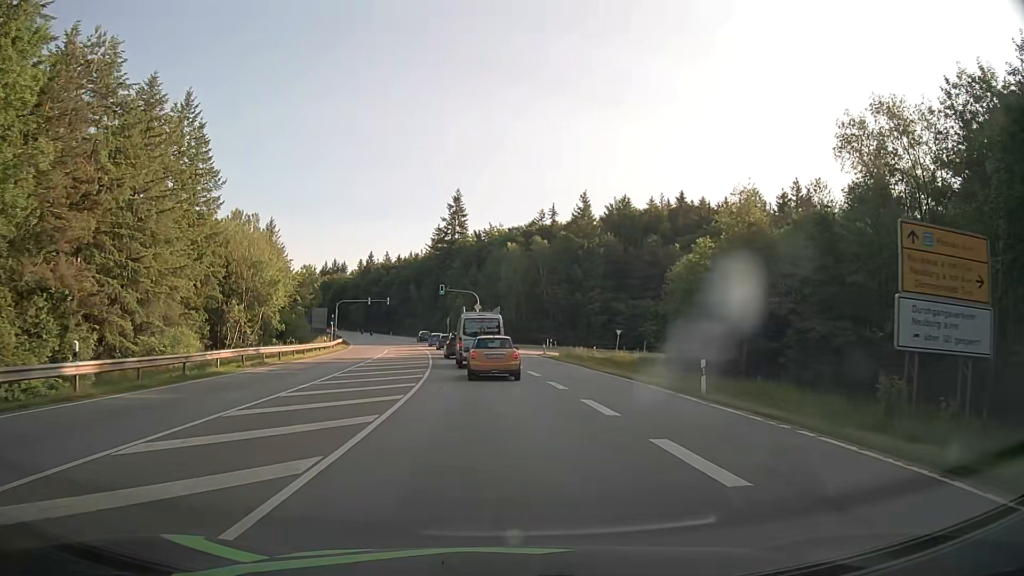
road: secondary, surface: asphalt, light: Day
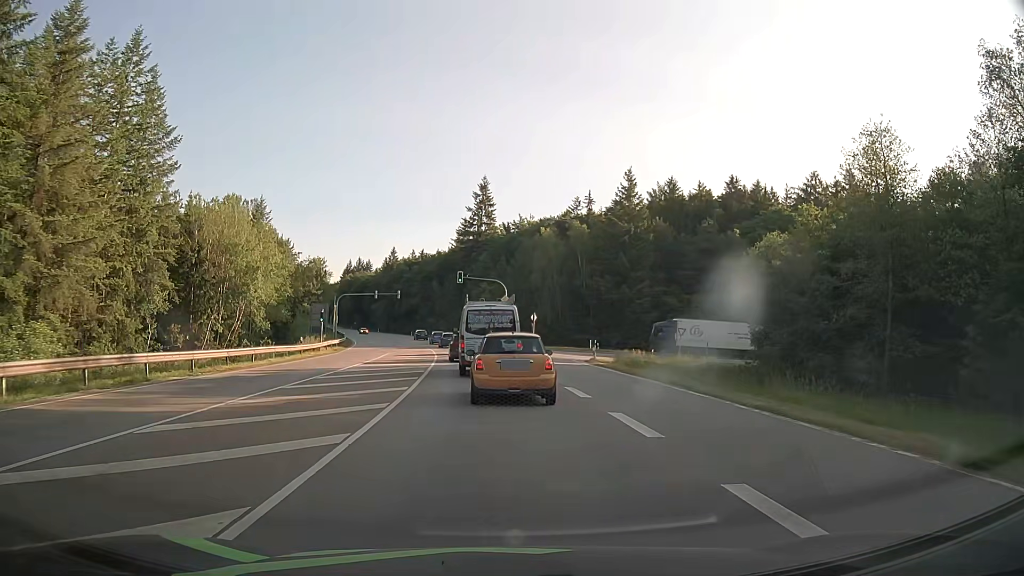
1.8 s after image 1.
(-0.4, +14.8) m; -3°
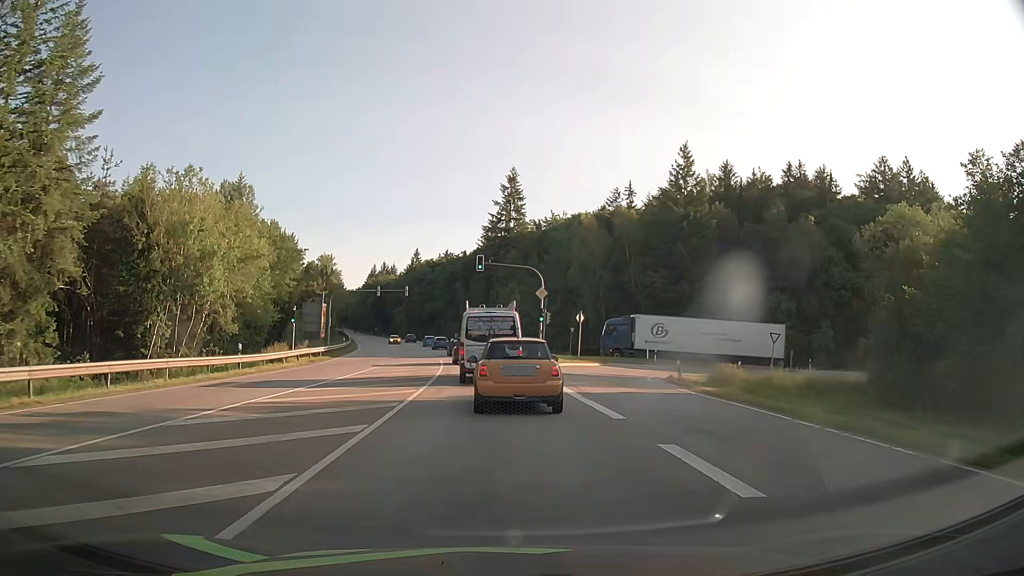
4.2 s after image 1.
(-0.3, +15.2) m; -2°
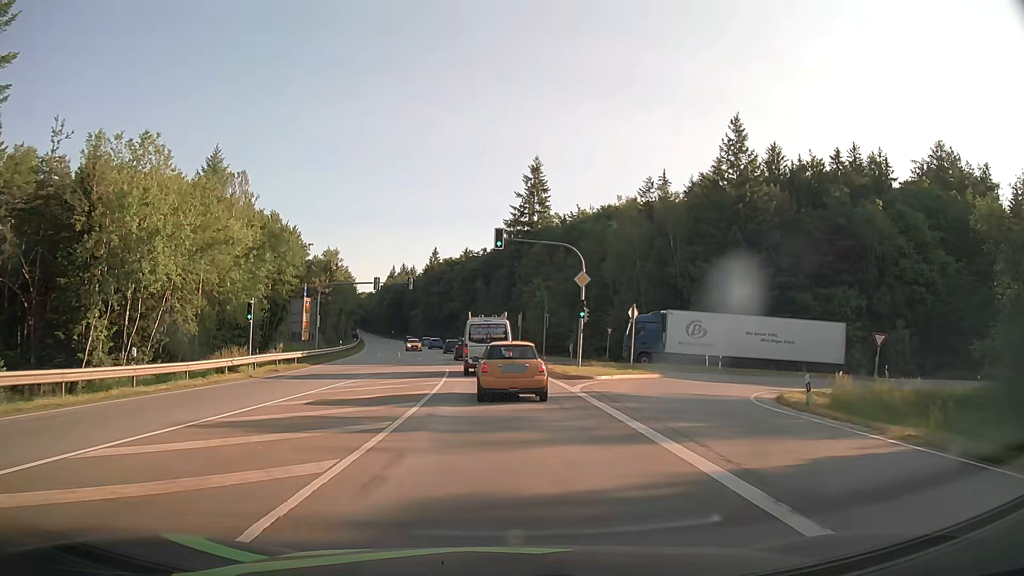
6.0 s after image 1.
(-0.2, +11.4) m; -2°
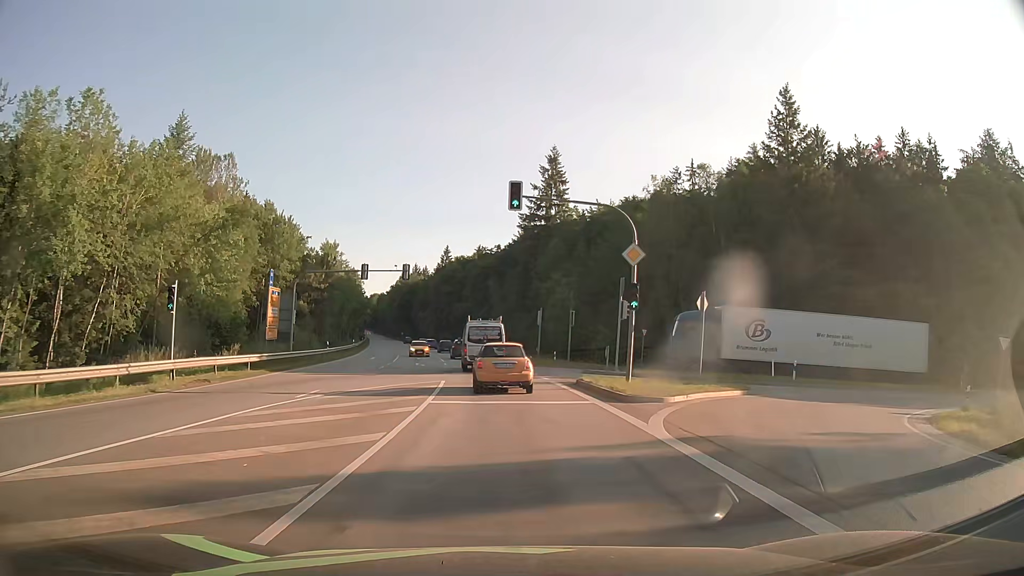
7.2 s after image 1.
(-0.1, +9.8) m; -1°
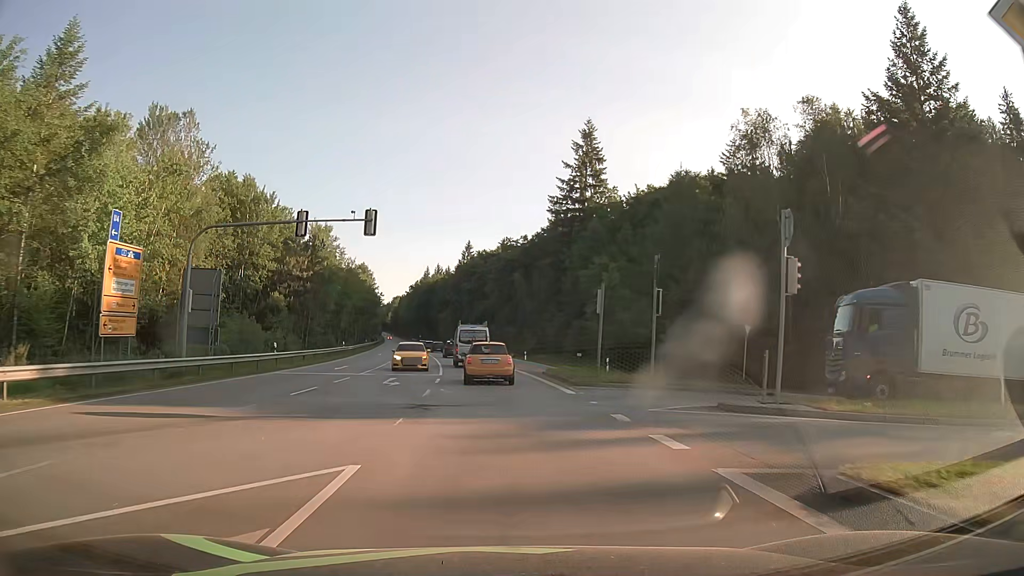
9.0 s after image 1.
(-0.3, +18.3) m; -2°
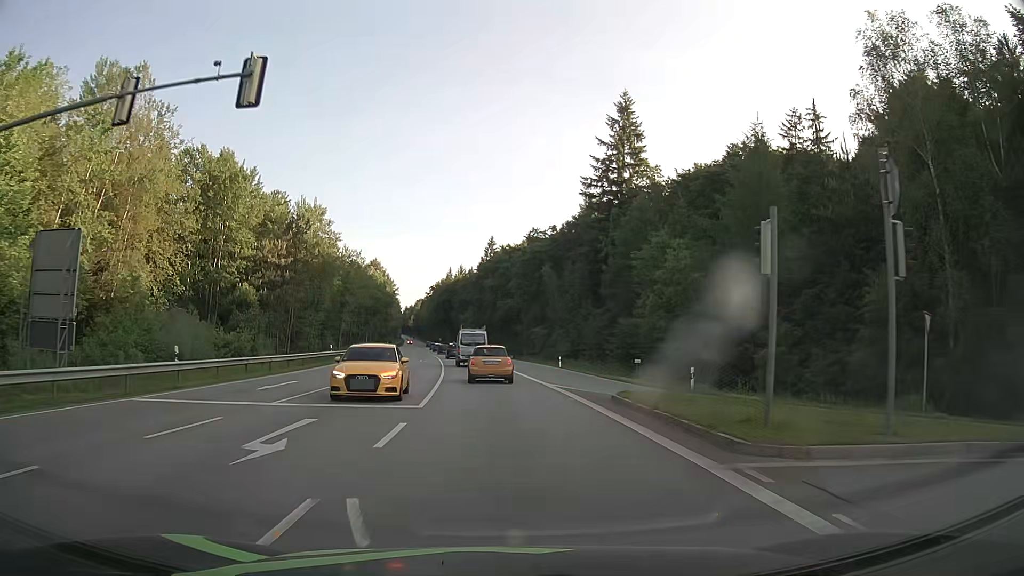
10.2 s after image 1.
(-0.4, +14.5) m; -3°
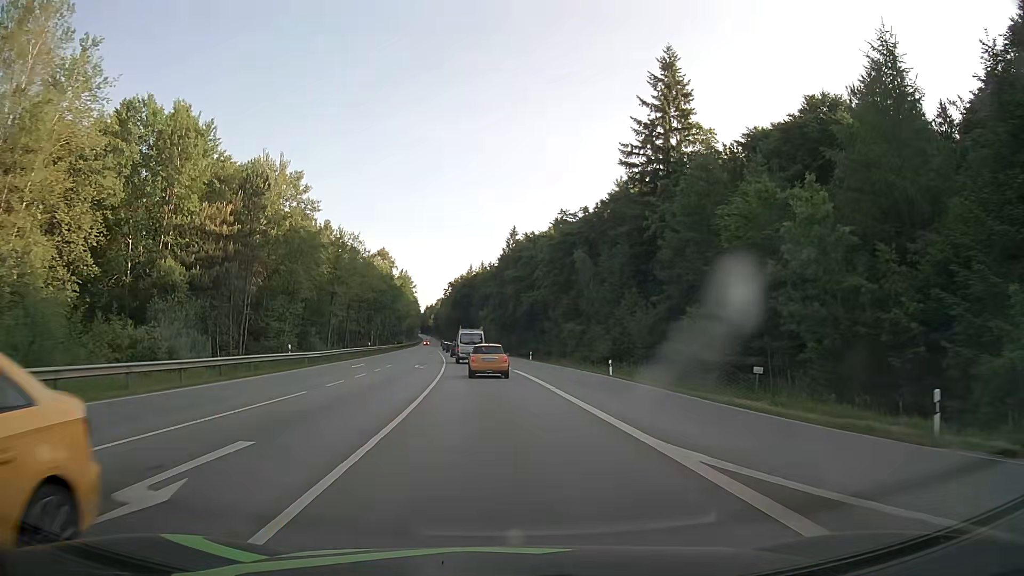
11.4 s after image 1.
(-0.2, +16.2) m; -2°
(0, +10) (0, +20) (-1, +30) (-2, +40) (-3, +50) (-3, +60) (-4, +70) (-5, +80) (-6, +90) (-8, +100) m
